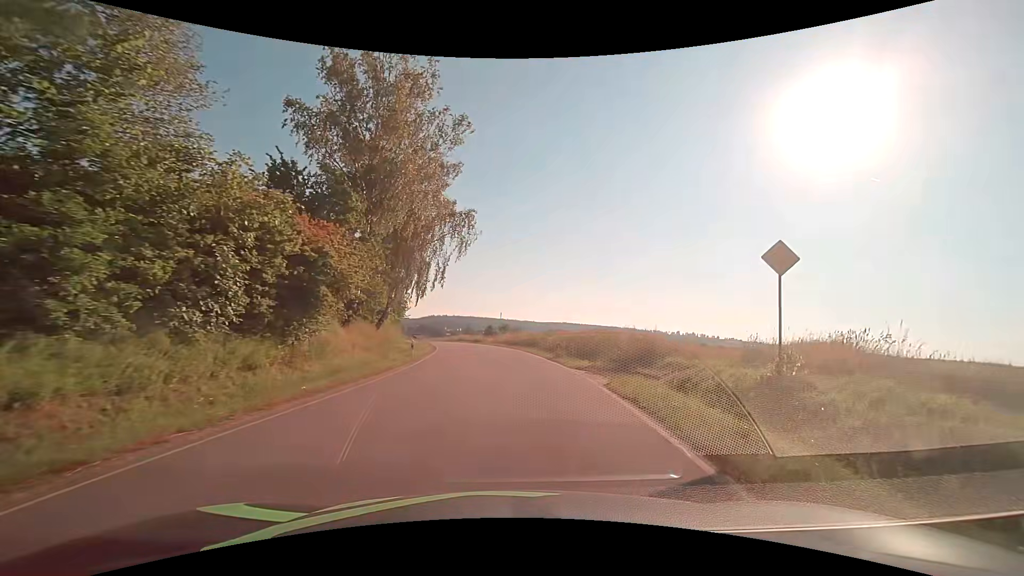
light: Day
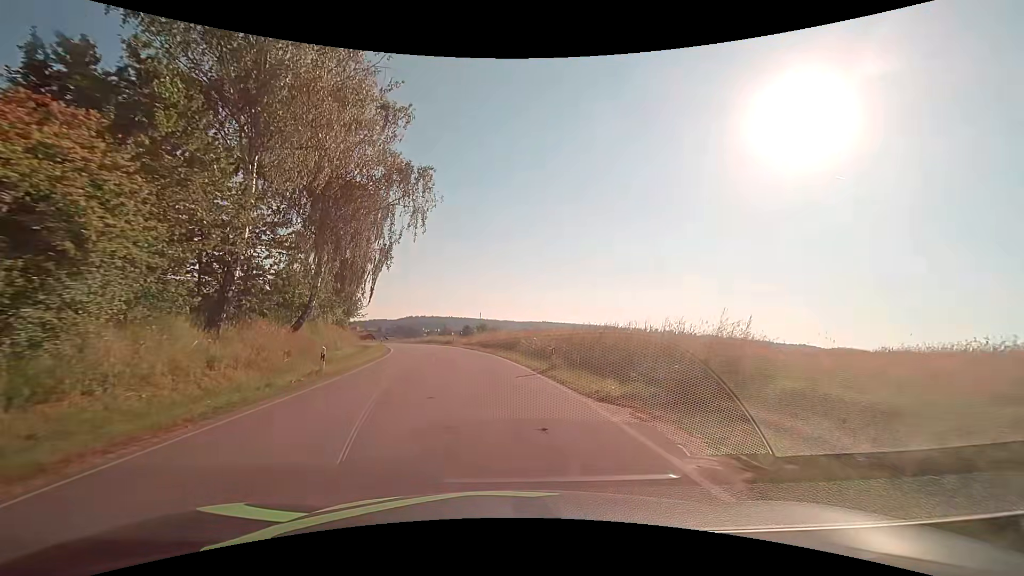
(+0.4, +9.9) m; +3°
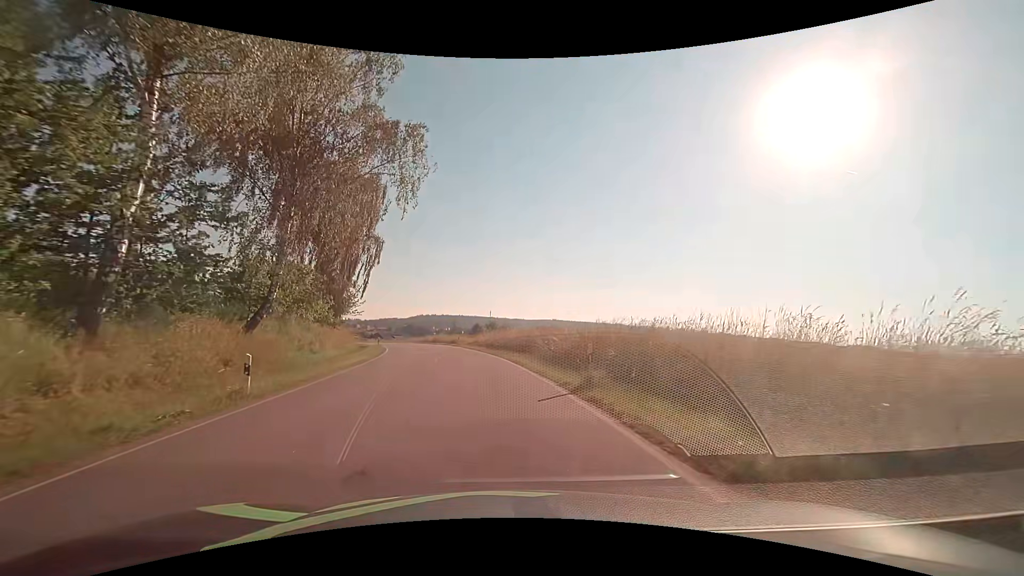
(0.0, +5.7) m; -1°
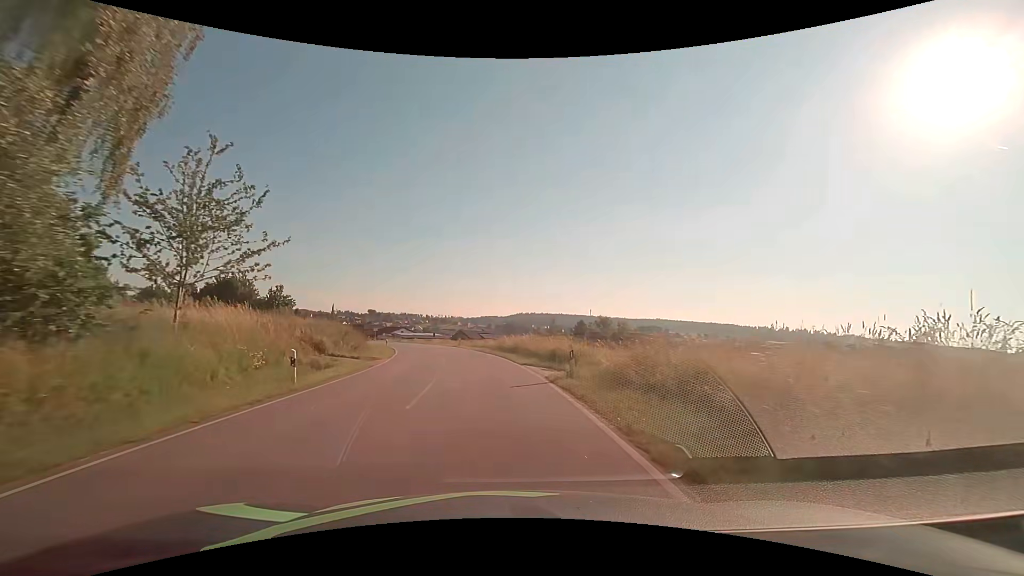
(-3.6, +36.2) m; -11°
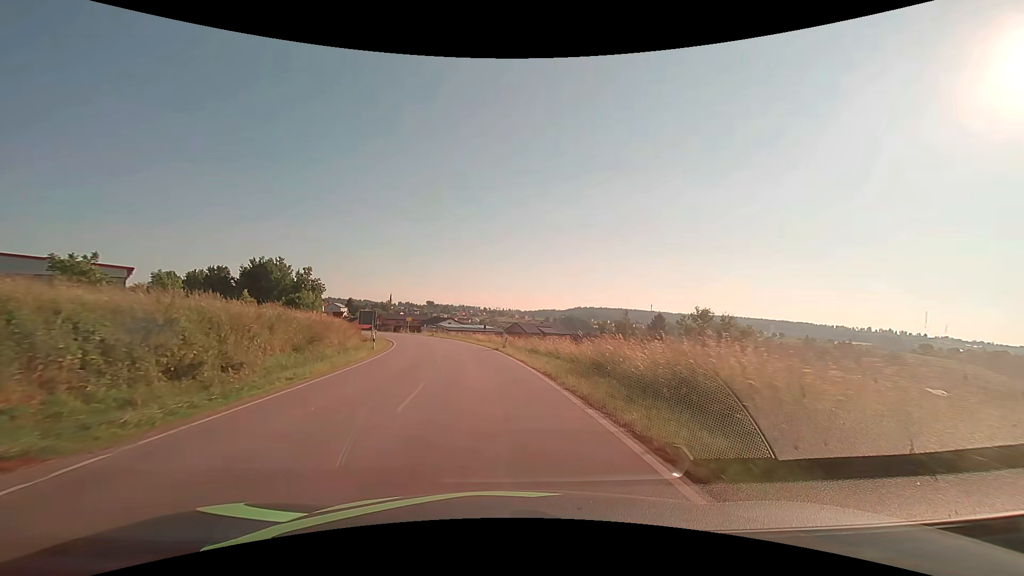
(-1.5, +24.8) m; -7°
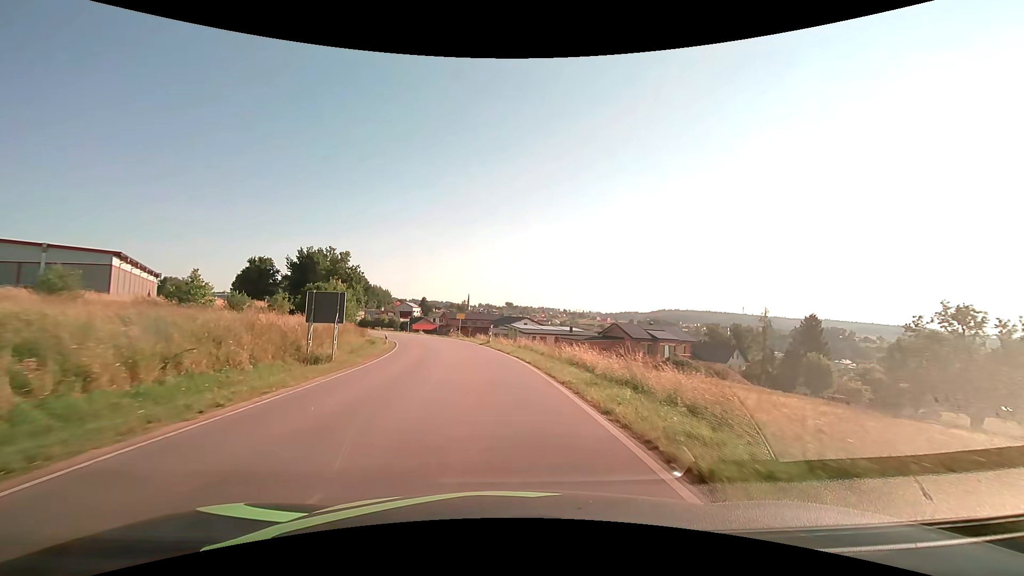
(-2.4, +31.6) m; -9°
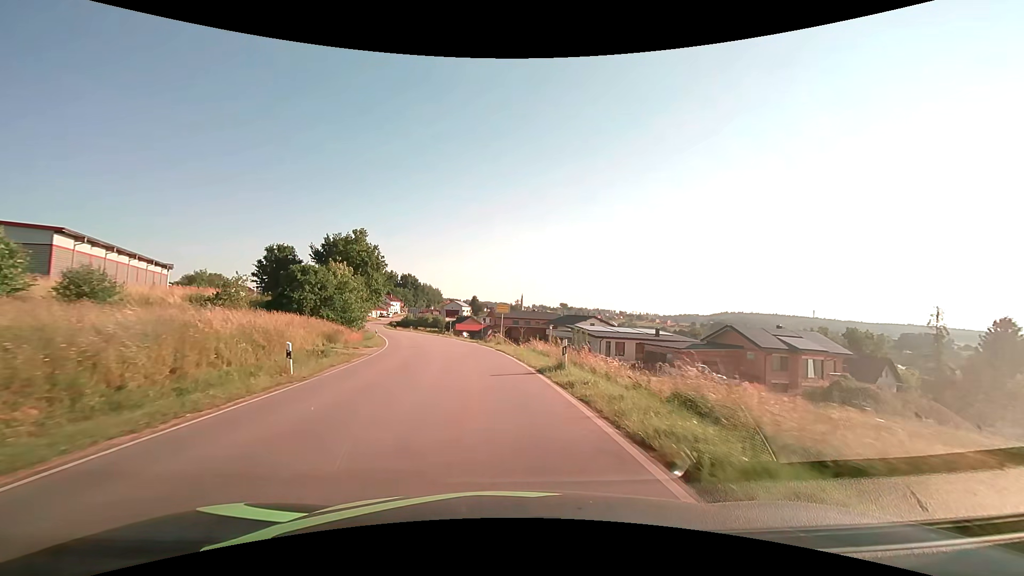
(-1.2, +24.2) m; -6°
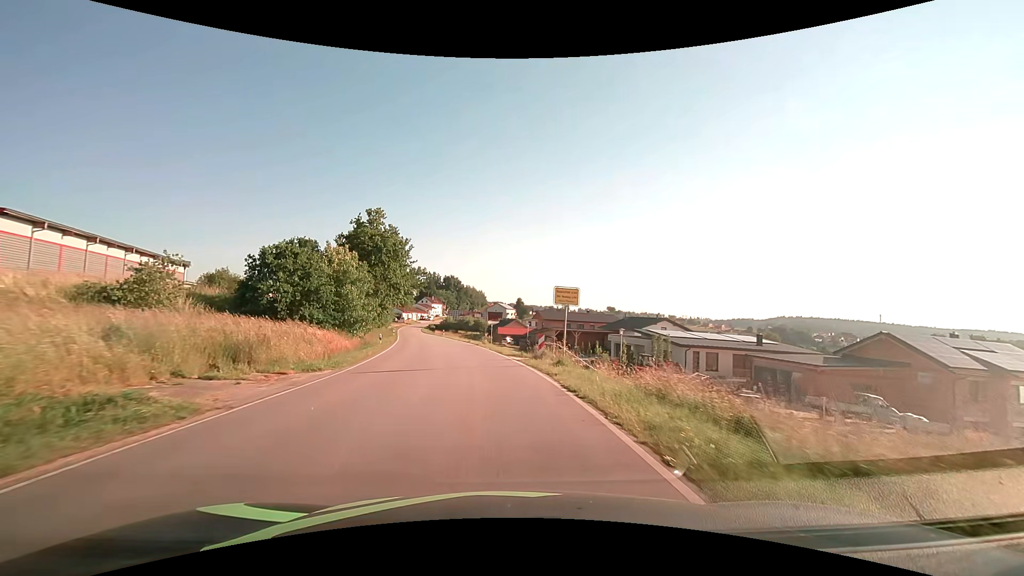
(-0.7, +16.0) m; -5°
(0, +10) (-1, +20) (-2, +30) (-4, +40) (-6, +50) (-8, +59) (-10, +69) (-12, +79) (-15, +89) (-17, +98) m
